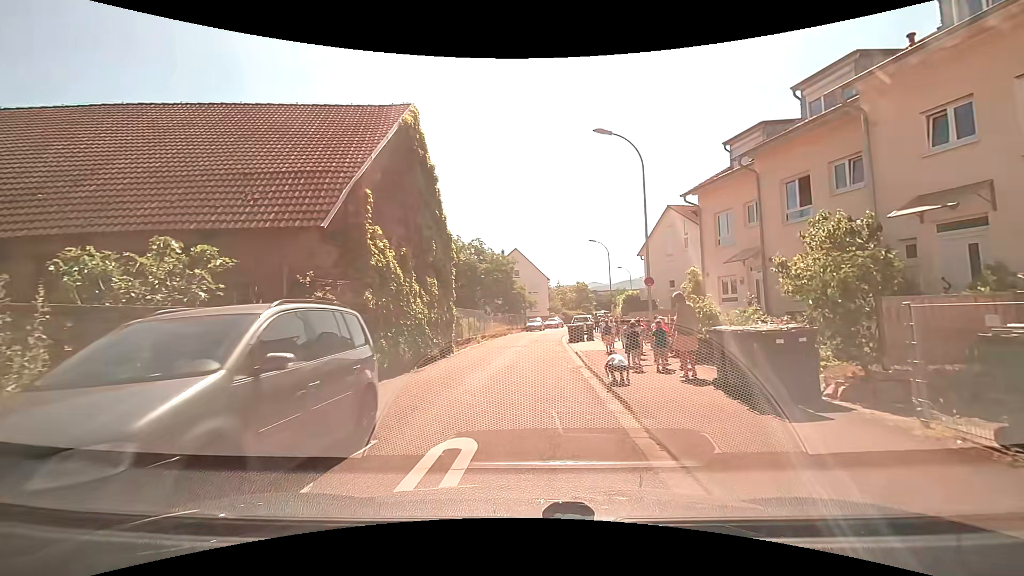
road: residential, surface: asphalt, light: Day
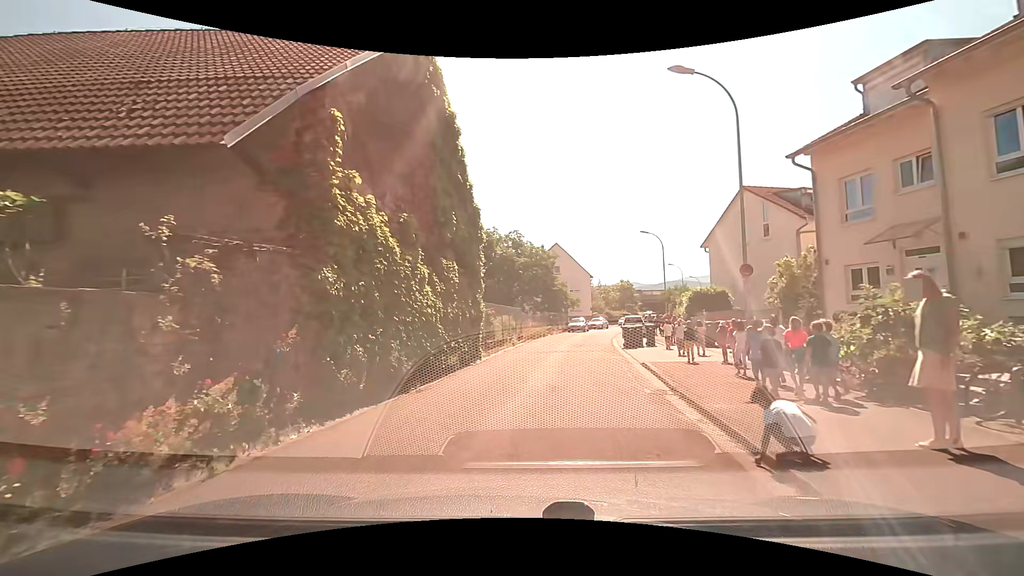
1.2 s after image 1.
(-0.2, +5.3) m; -5°
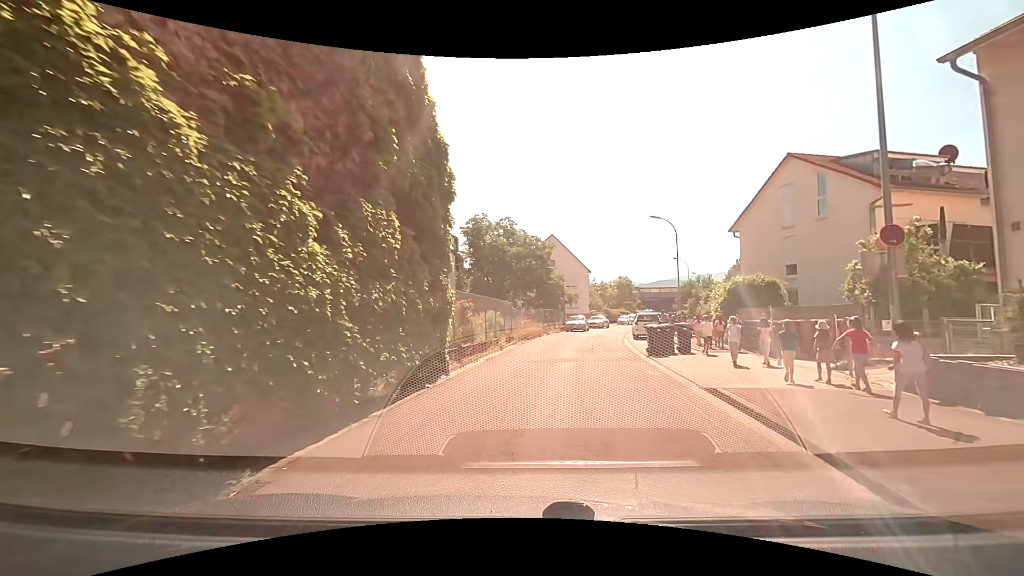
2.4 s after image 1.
(+0.1, +6.6) m; +2°
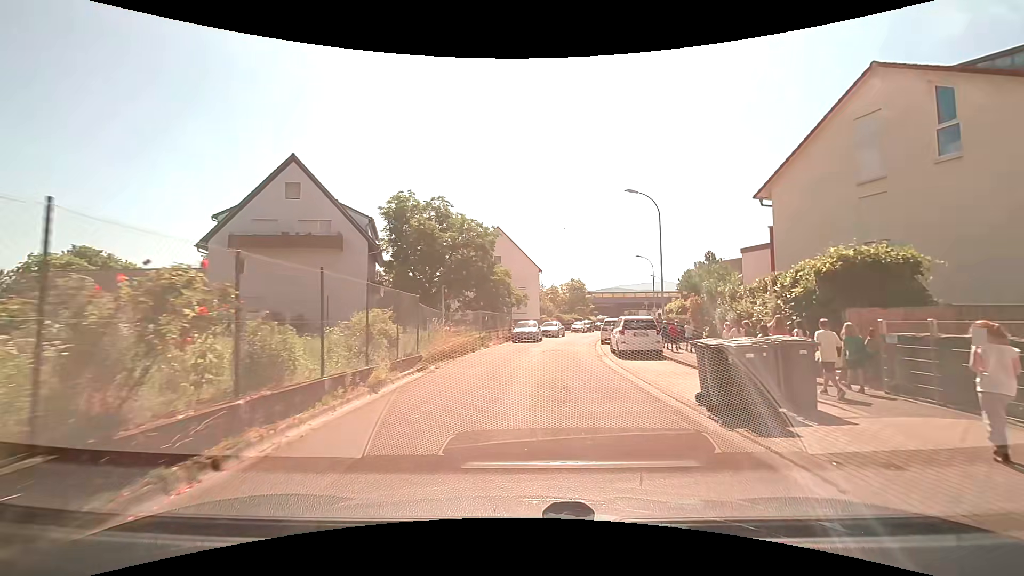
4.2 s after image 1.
(+0.7, +11.4) m; +6°
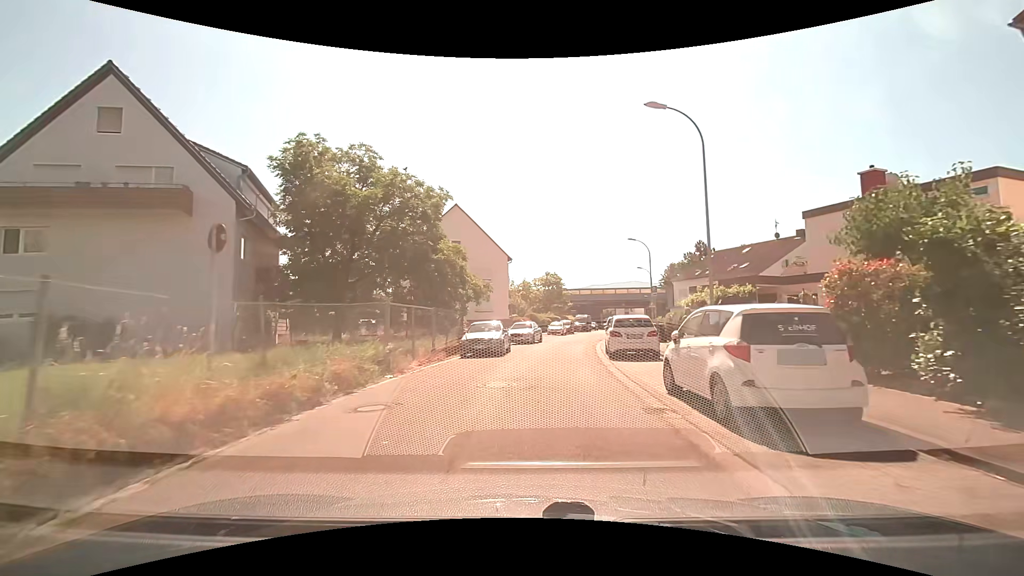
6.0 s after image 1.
(+0.4, +13.0) m; +2°
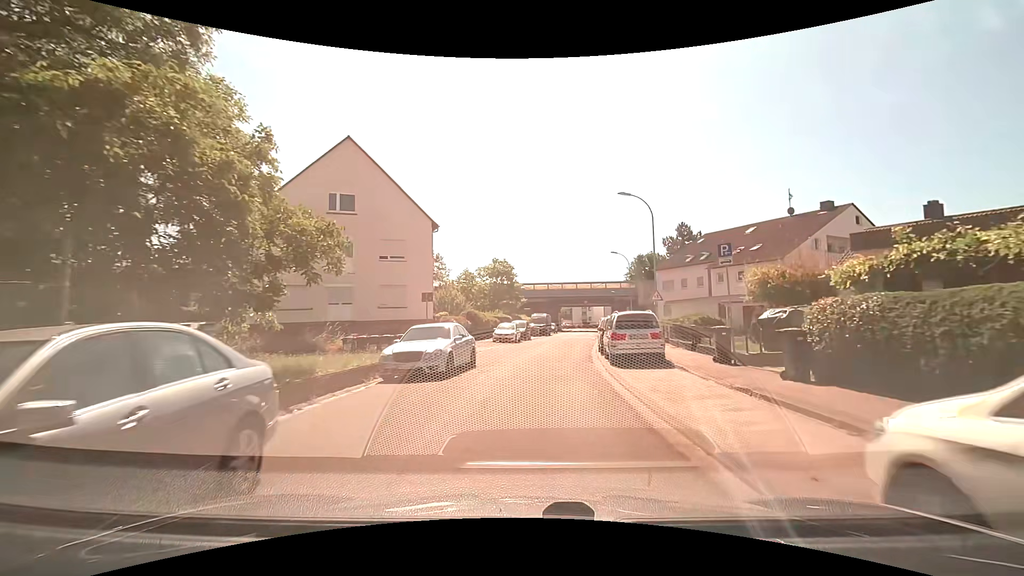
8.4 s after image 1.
(+1.0, +18.6) m; +7°
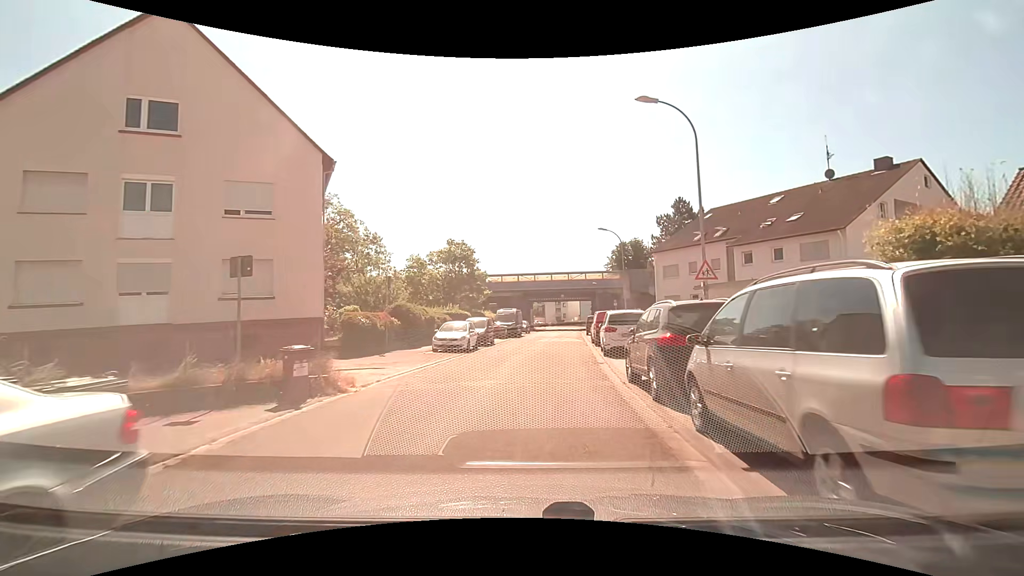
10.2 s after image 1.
(+0.4, +13.4) m; +3°
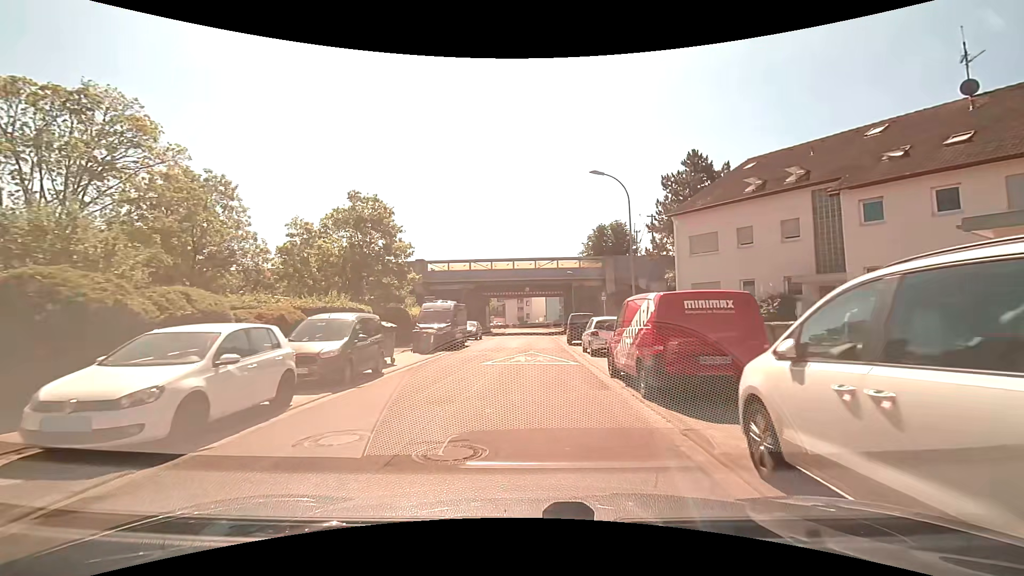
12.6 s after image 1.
(+0.7, +17.9) m; +4°
